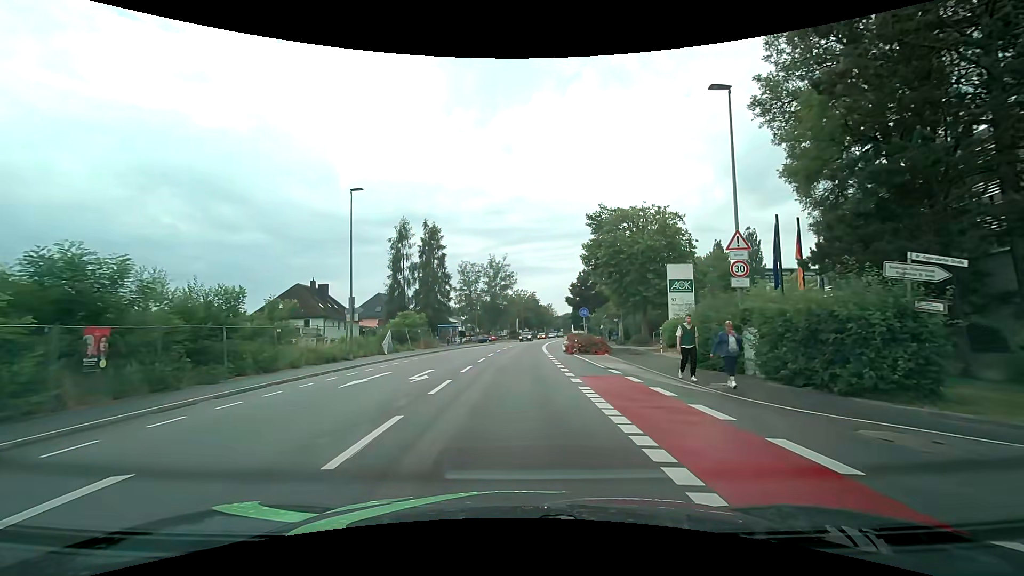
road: tertiary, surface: asphalt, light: Day
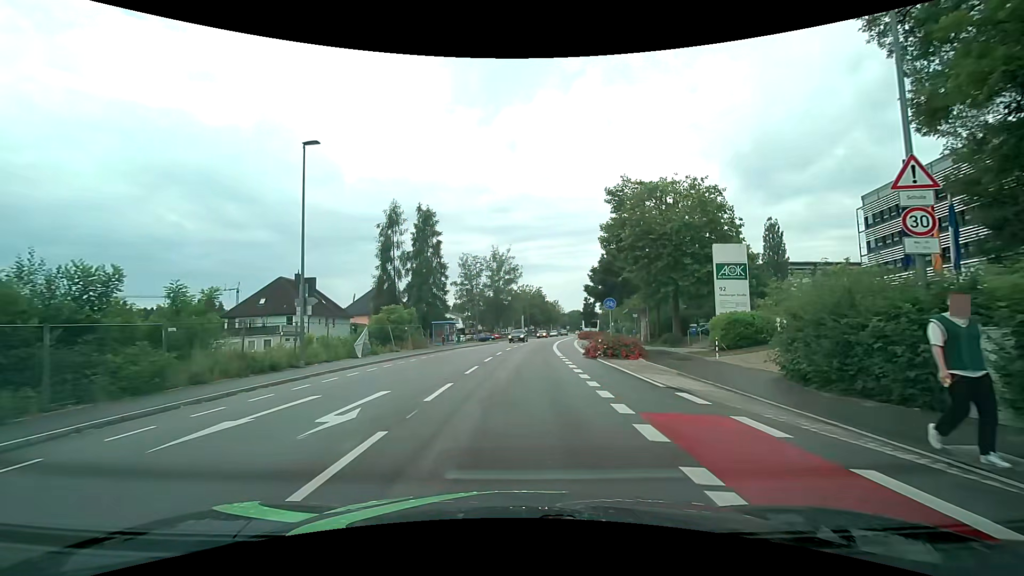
(0.0, +7.5) m; 0°
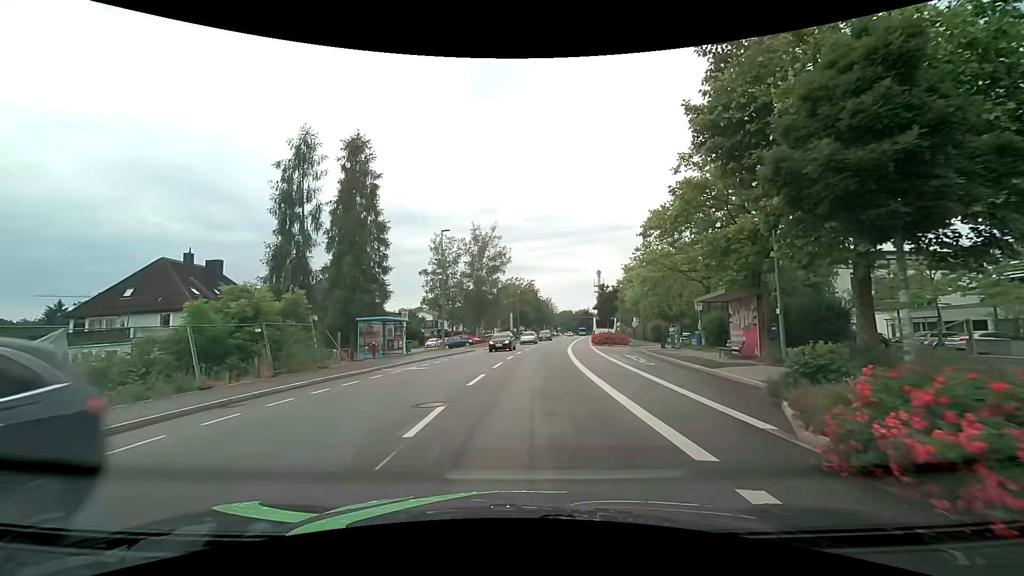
(+0.1, +21.3) m; +1°
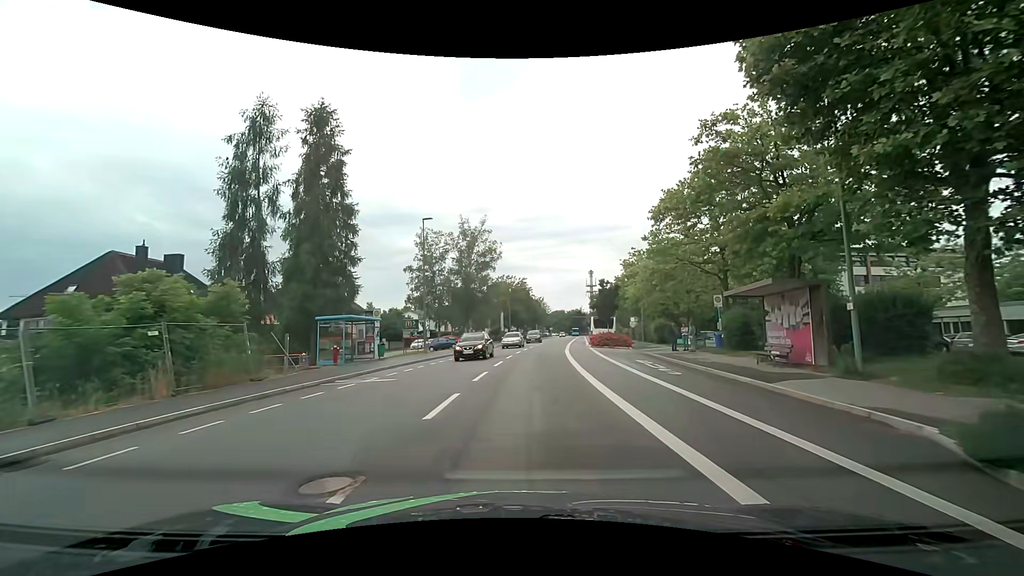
(0.0, +4.7) m; +1°
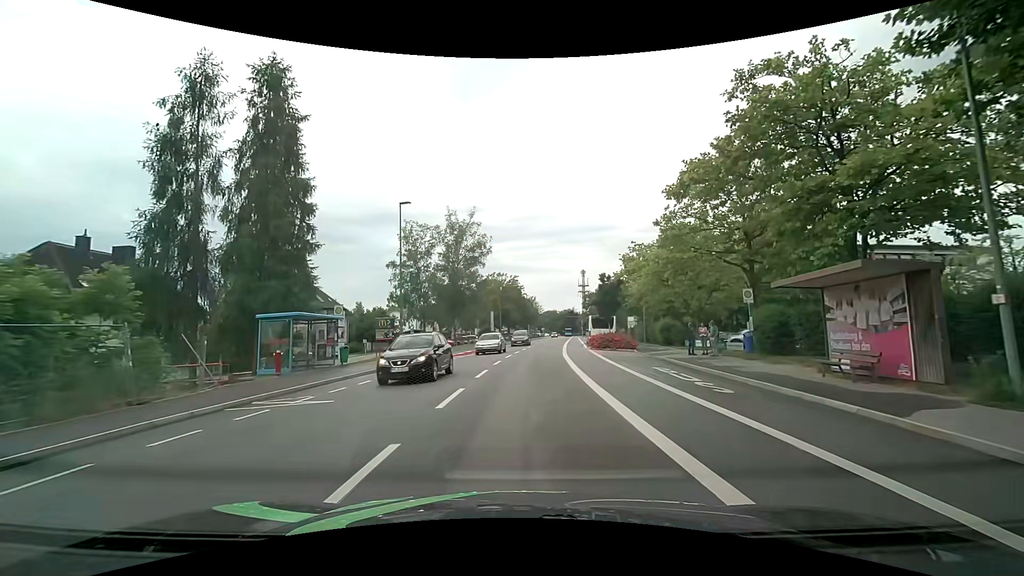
(0.0, +4.7) m; +1°
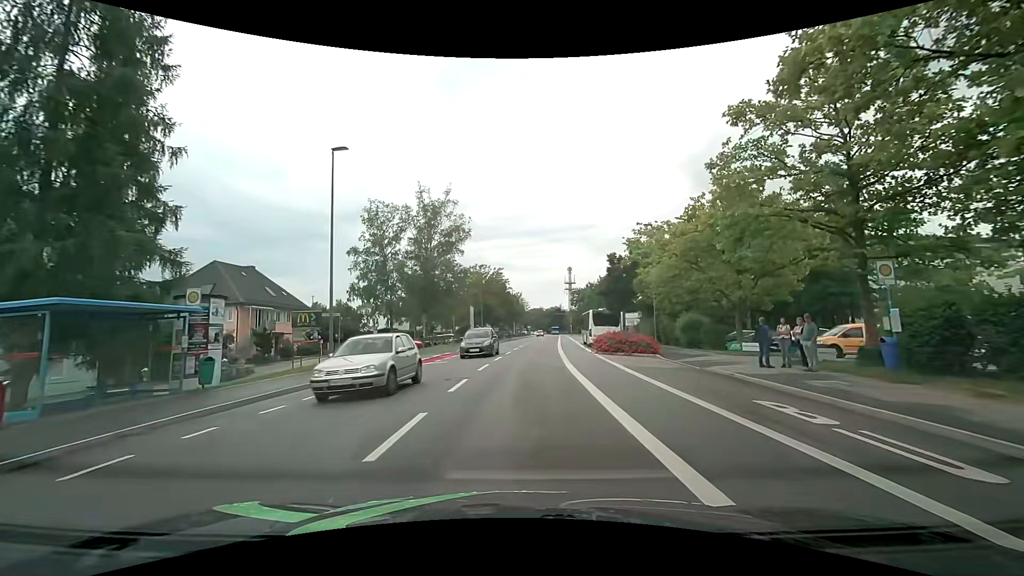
(+0.2, +9.6) m; +2°
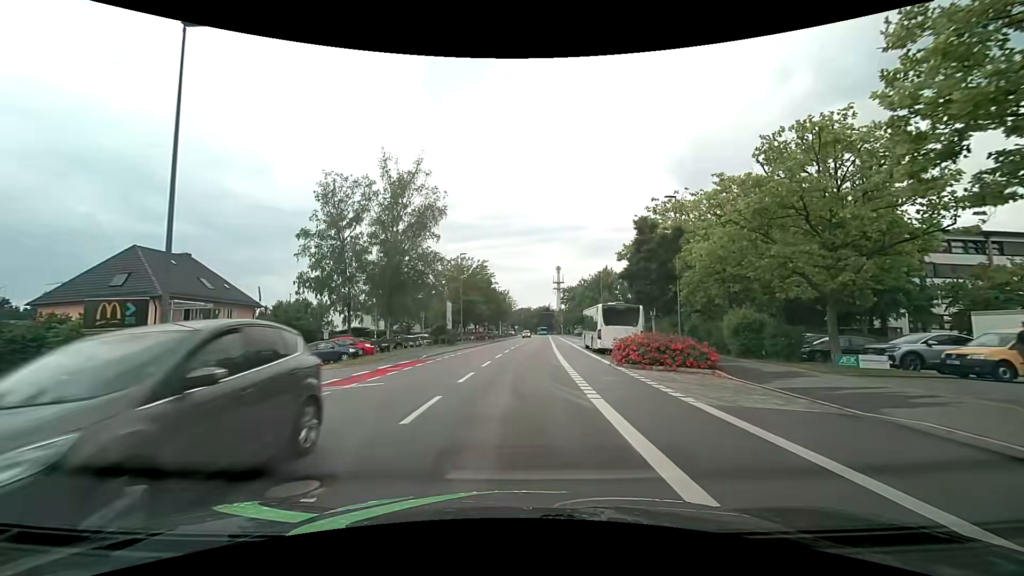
(+0.1, +9.7) m; +1°
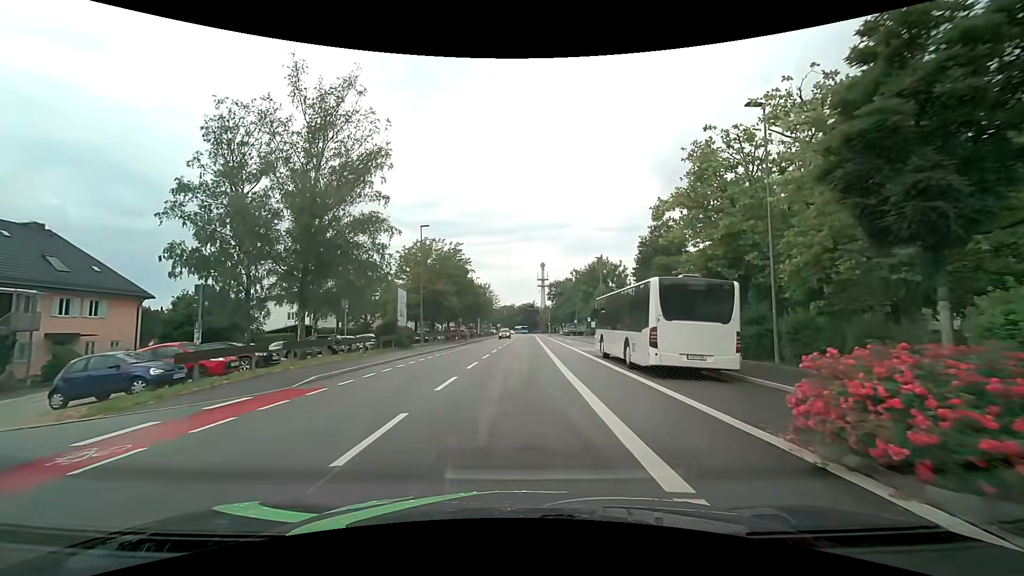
(+0.3, +14.3) m; +3°
(0, +10) (0, +20) (0, +30) (0, +40) (0, +50) (0, +60) (0, +70) (0, +80) (0, +90) (0, +100) m
